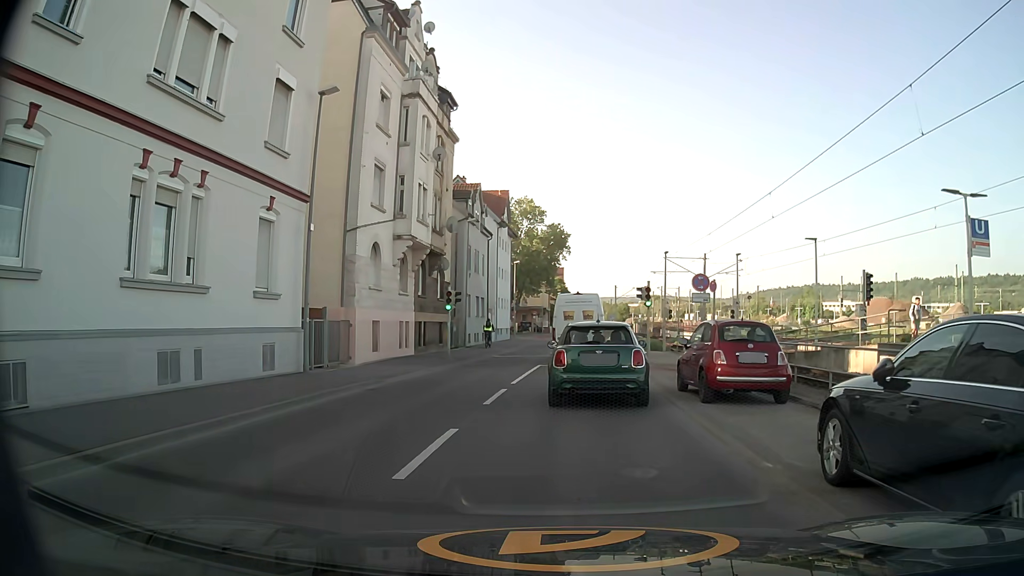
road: secondary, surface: asphalt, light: Day
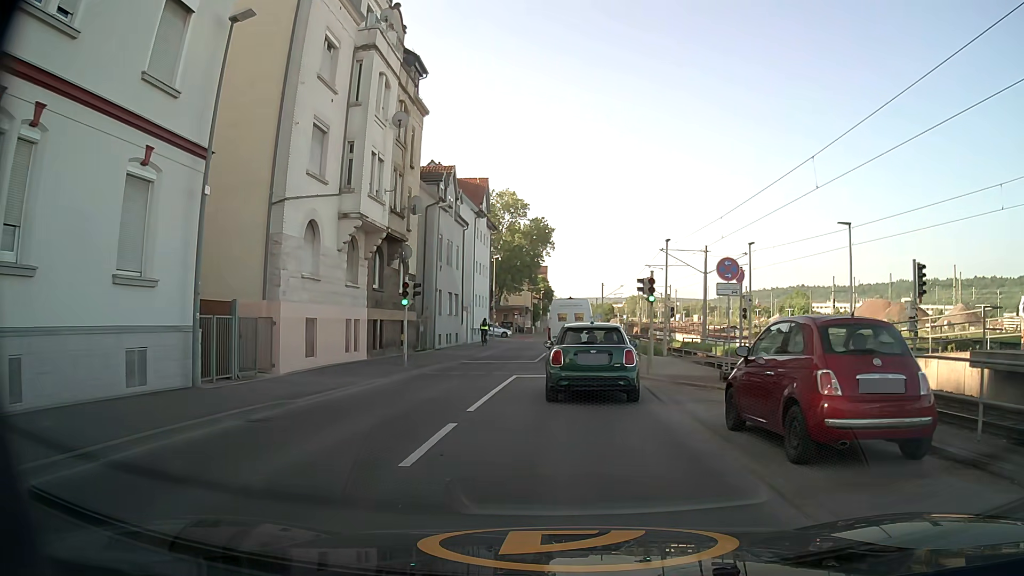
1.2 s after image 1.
(0.0, +5.7) m; +1°
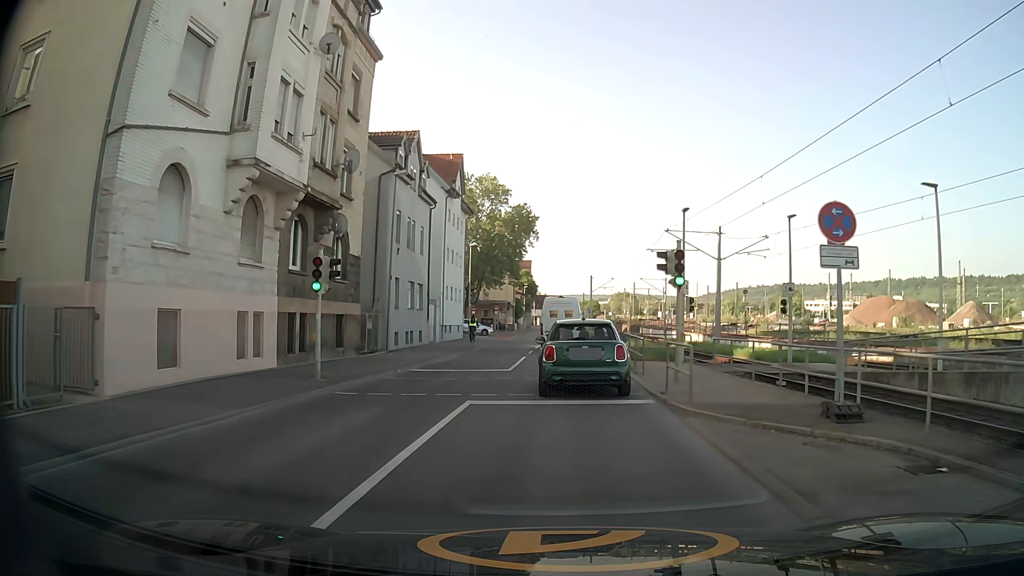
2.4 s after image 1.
(+0.1, +7.6) m; +1°
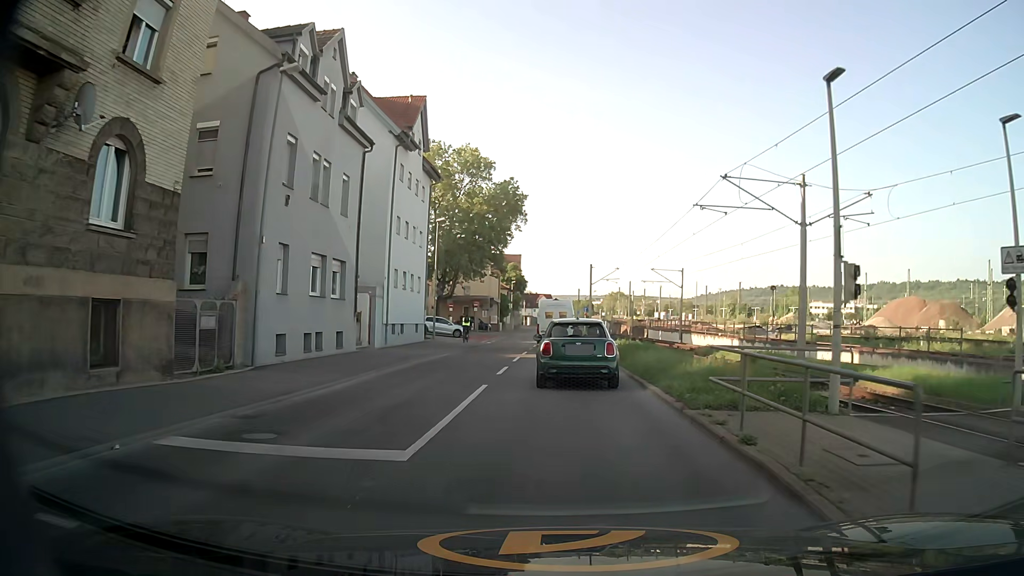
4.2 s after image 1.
(+0.1, +13.8) m; +1°
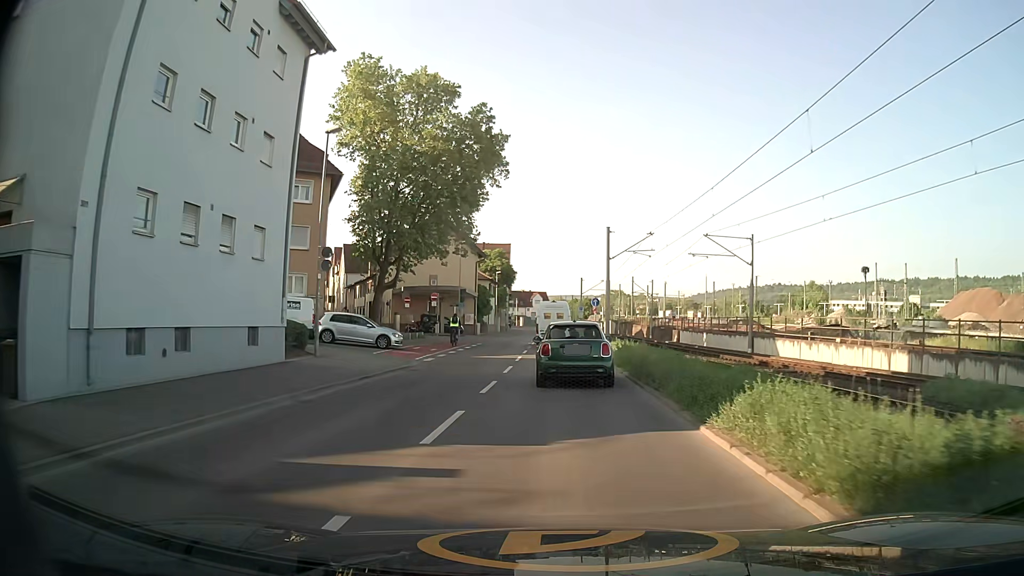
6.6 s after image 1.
(+0.1, +22.6) m; 0°
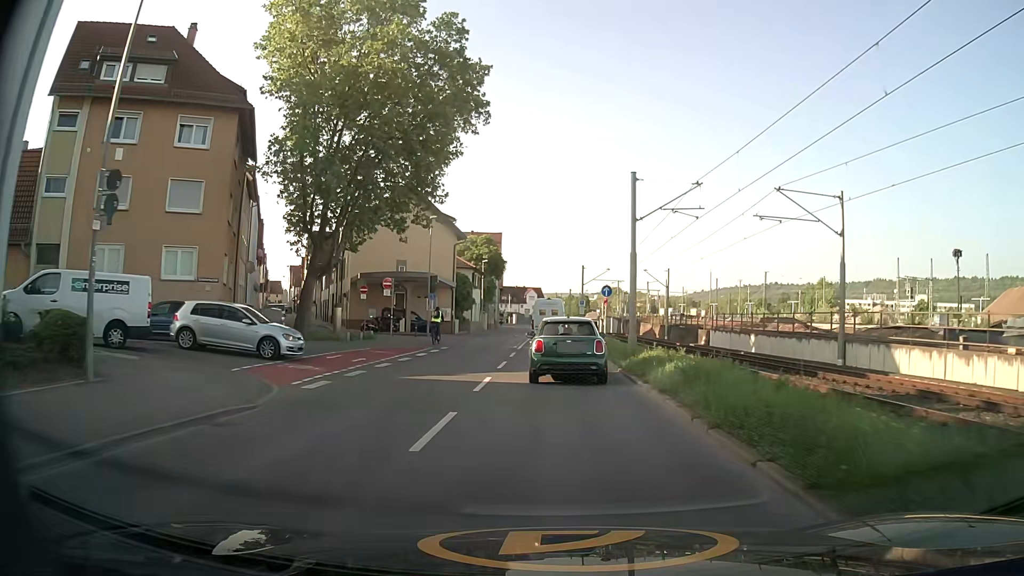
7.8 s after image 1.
(+0.1, +12.7) m; +1°
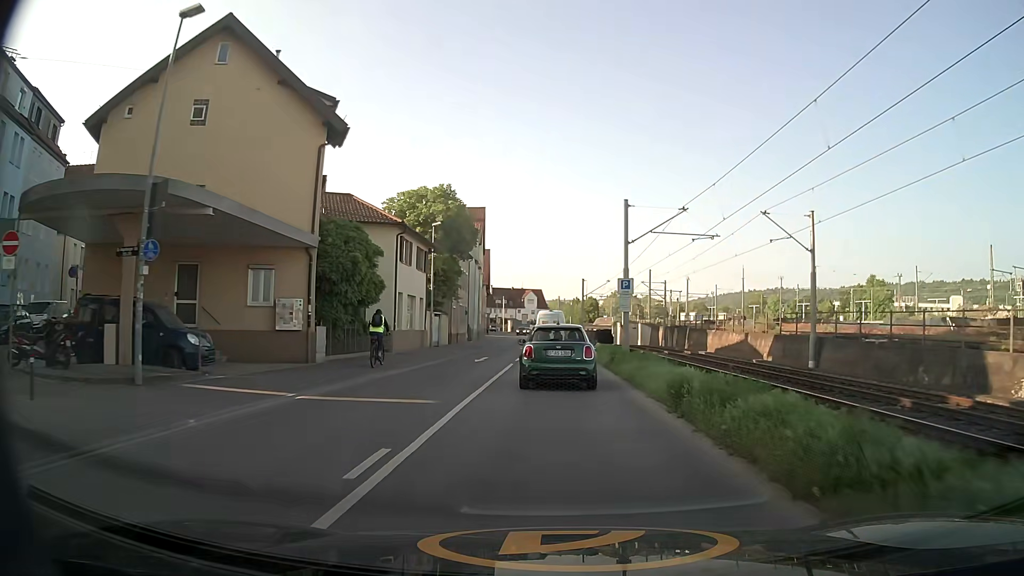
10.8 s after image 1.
(0.0, +33.9) m; 0°
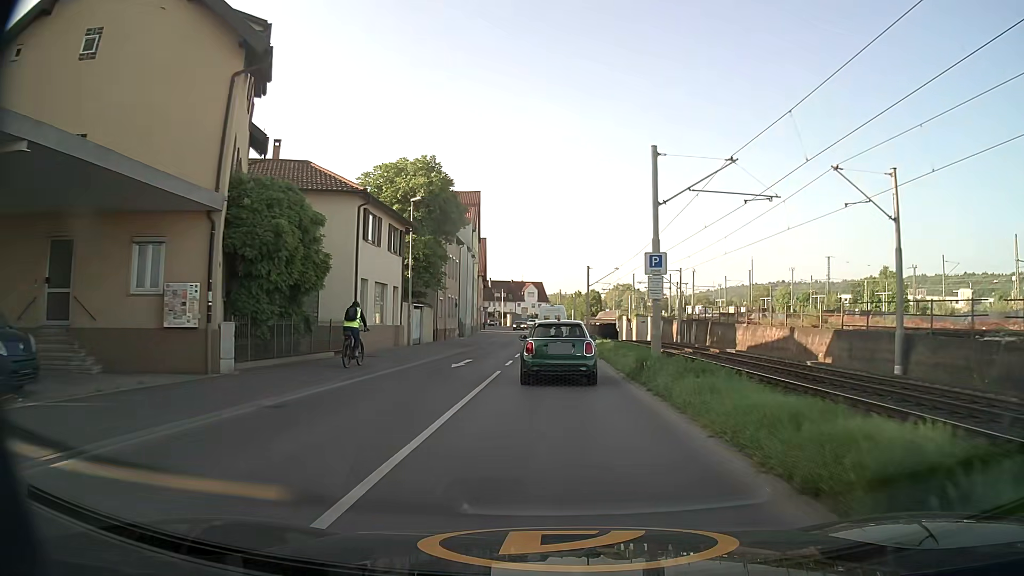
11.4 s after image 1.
(0.0, +7.2) m; 0°
(0, +10) (0, +20) (0, +30) (0, +40) (0, +50) (0, +60) (0, +70) (0, +80) (0, +90) (0, +100) m
